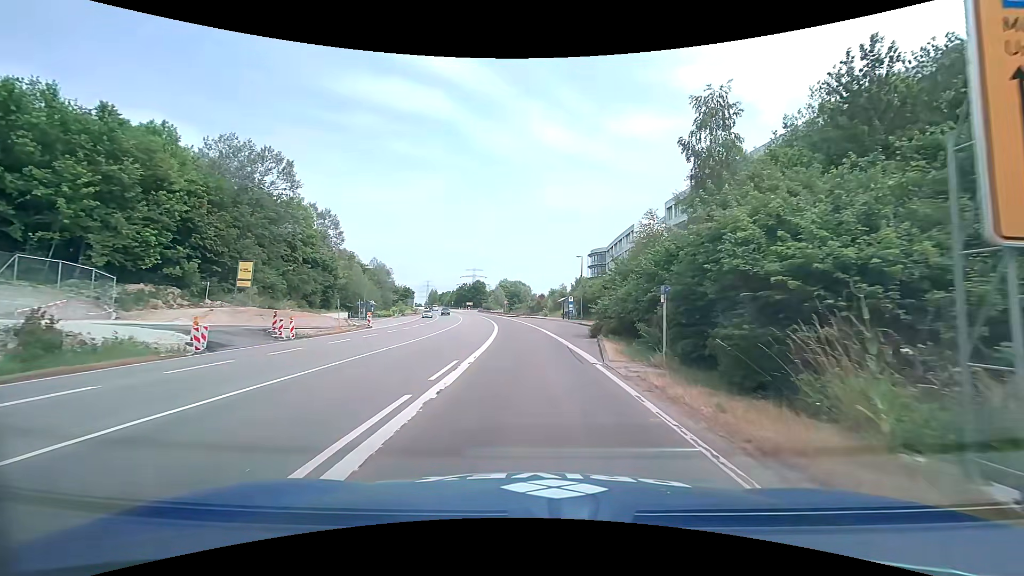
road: trunk_link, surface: asphalt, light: Day
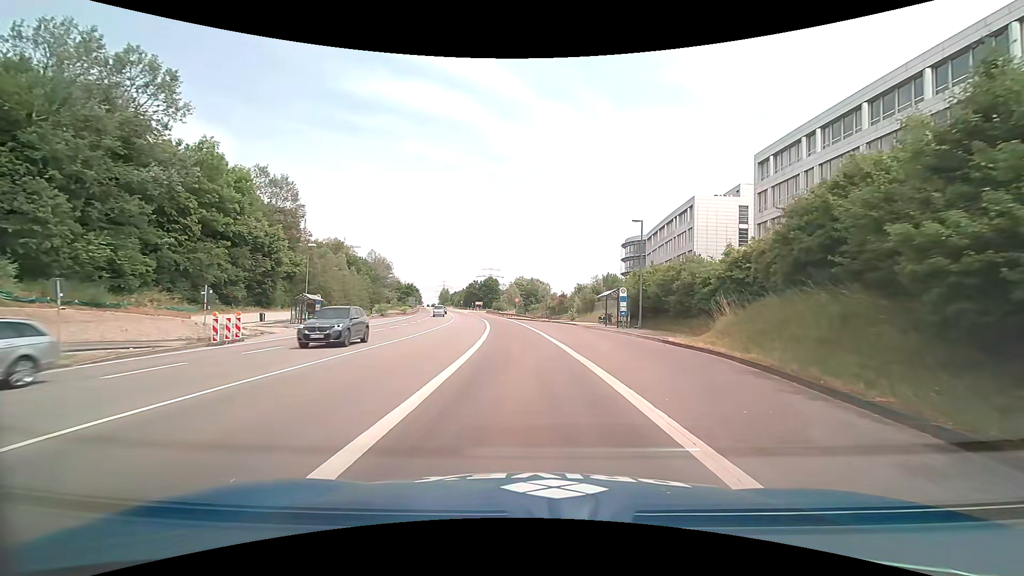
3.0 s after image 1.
(-0.2, +25.7) m; -1°
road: trunk
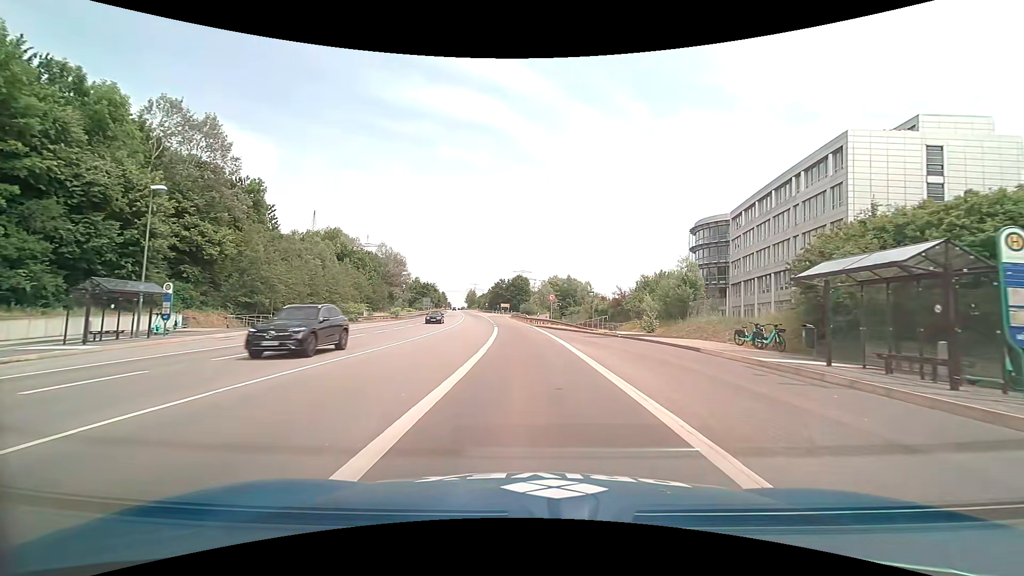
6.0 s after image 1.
(-1.1, +27.0) m; -5°
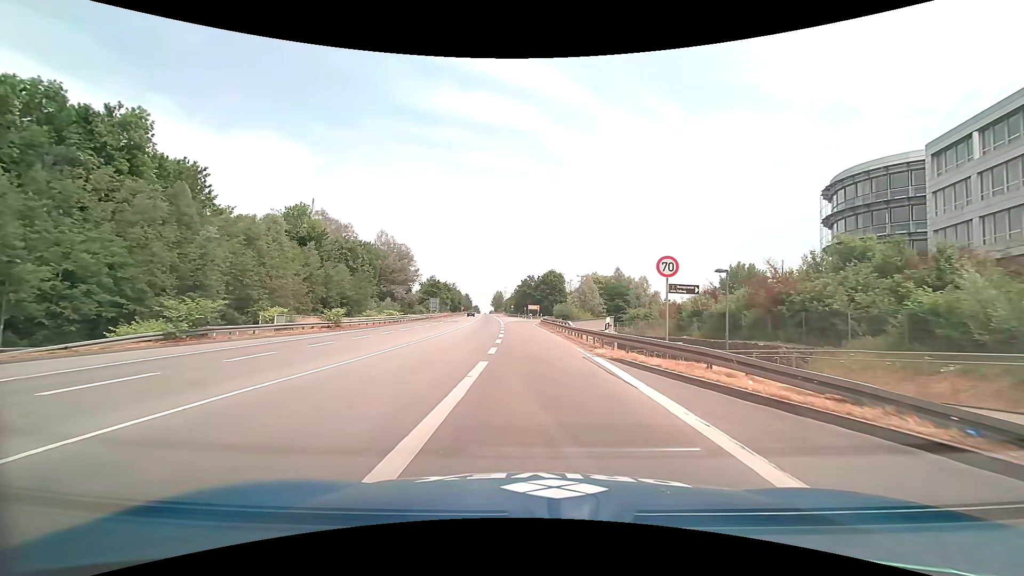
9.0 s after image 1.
(-0.5, +30.9) m; -2°
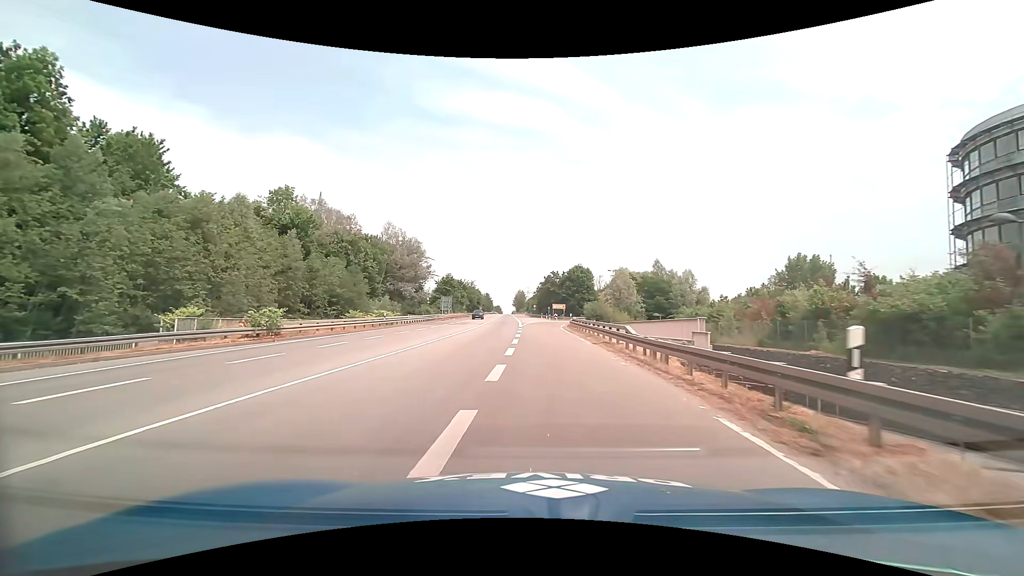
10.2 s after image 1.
(-0.4, +13.3) m; -3°
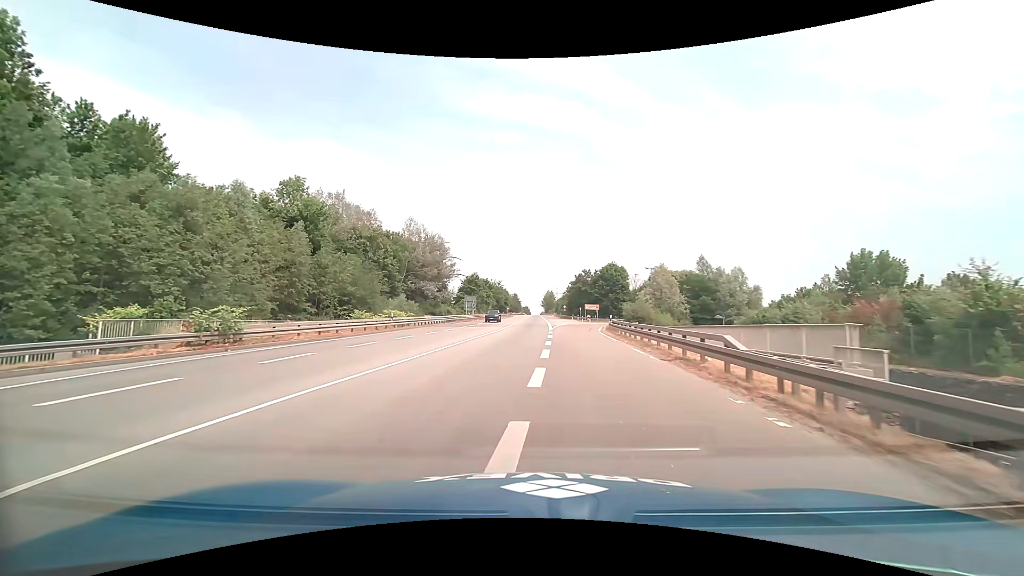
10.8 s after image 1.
(-0.2, +6.9) m; -3°
(0, +10) (-1, +20) (-1, +30) (-1, +40) (-1, +50) (-1, +60) (-1, +70) (-1, +80) (-1, +90) (-1, +100) m
